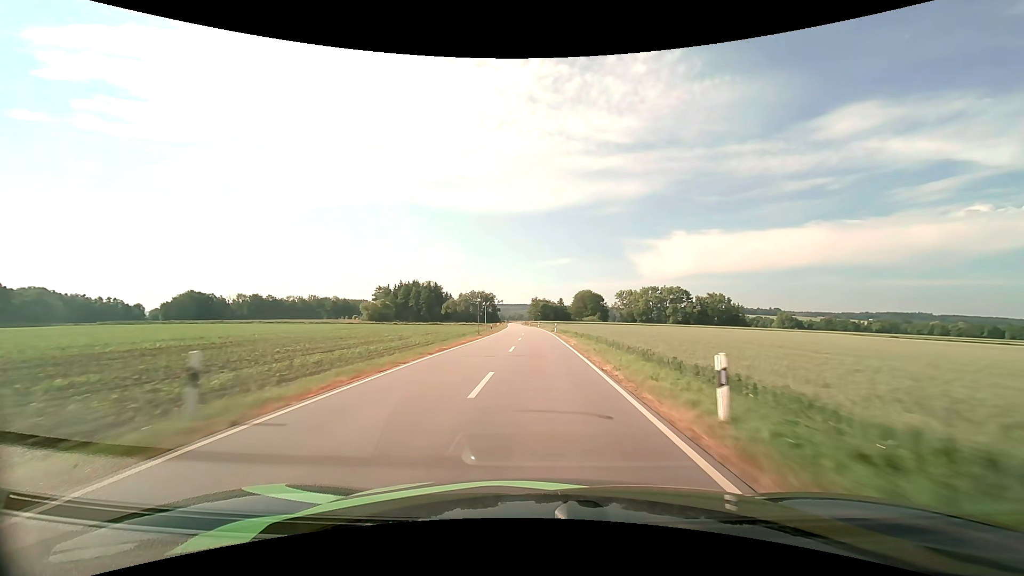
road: tertiary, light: Day
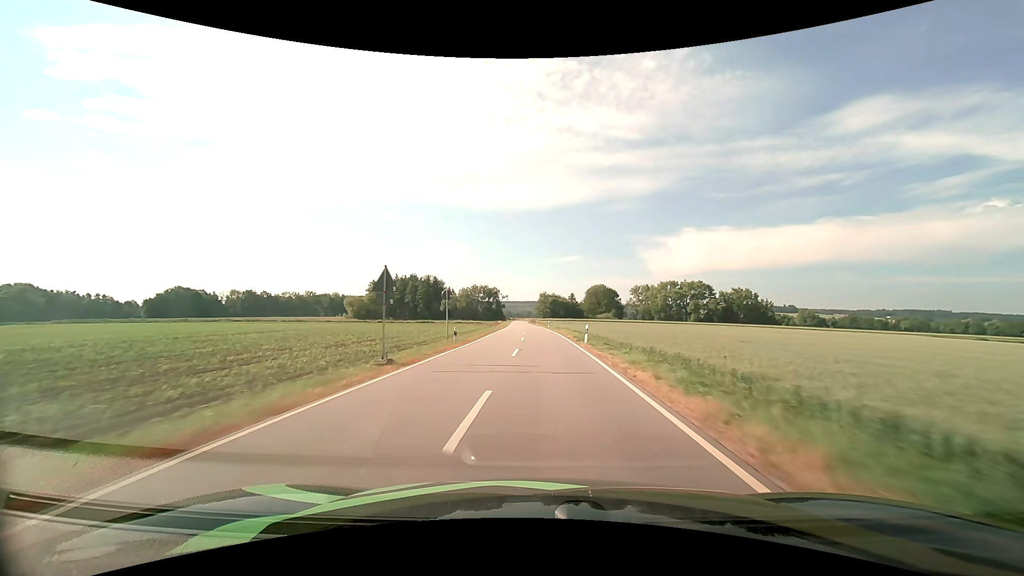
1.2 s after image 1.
(-0.3, +27.4) m; -1°
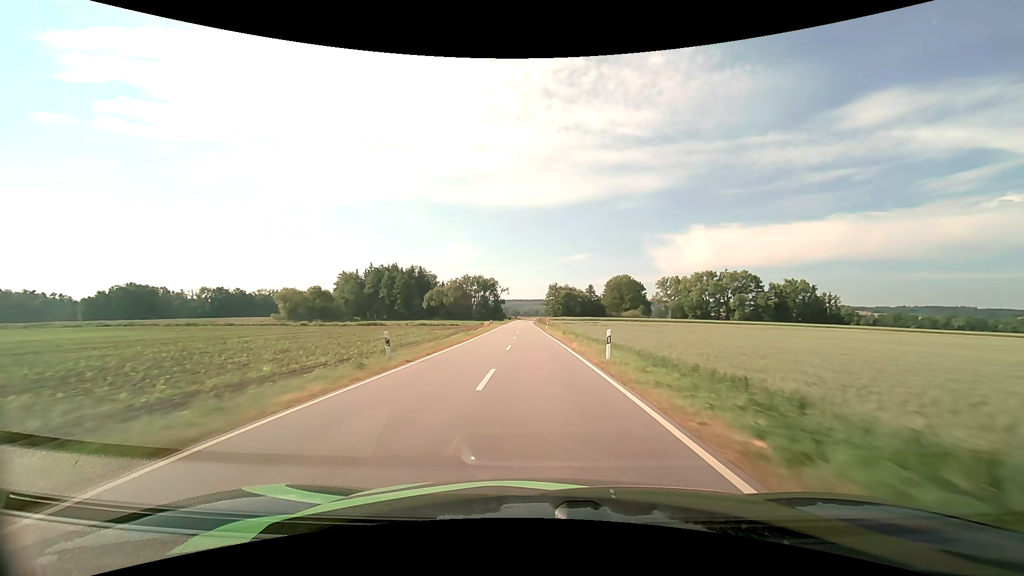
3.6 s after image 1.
(-0.5, +55.9) m; -1°
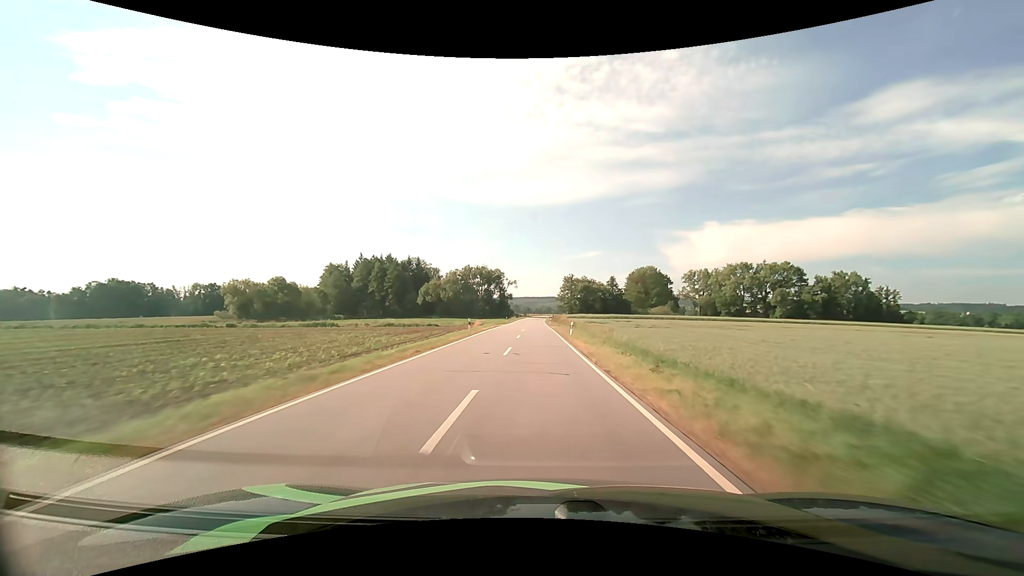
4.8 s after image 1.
(-0.3, +28.4) m; -1°
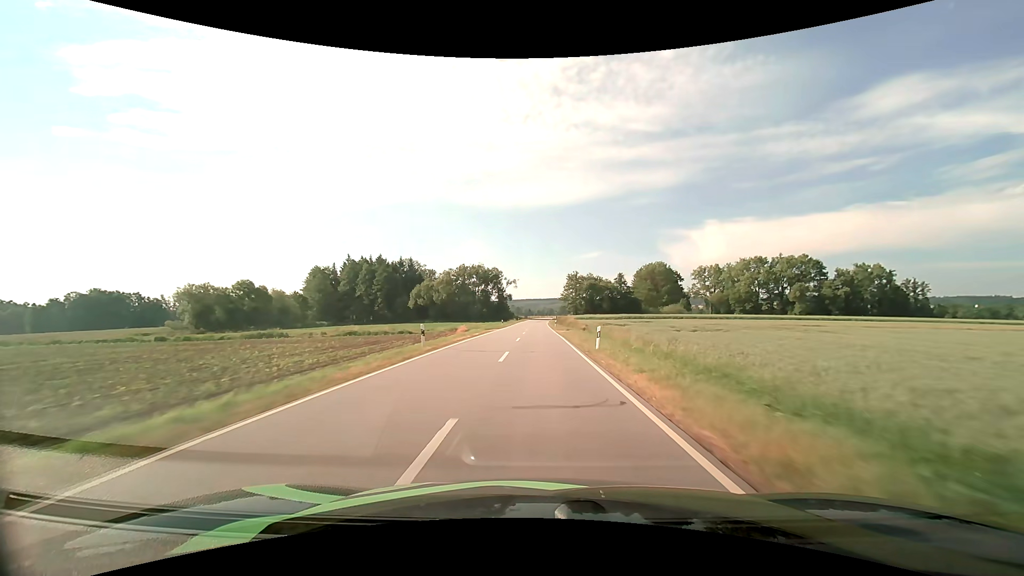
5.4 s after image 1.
(0.0, +14.4) m; 0°
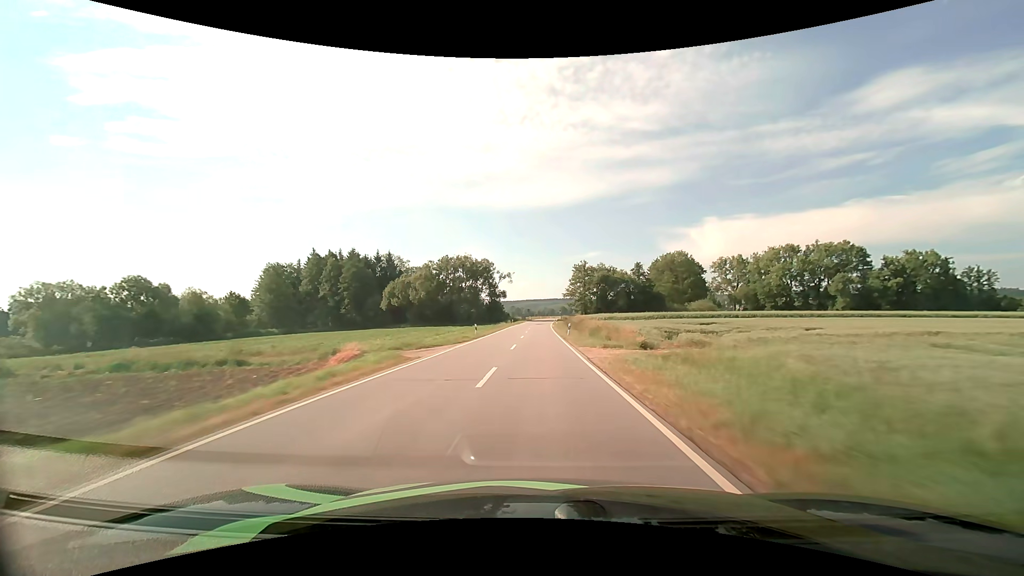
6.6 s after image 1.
(0.0, +28.9) m; 0°
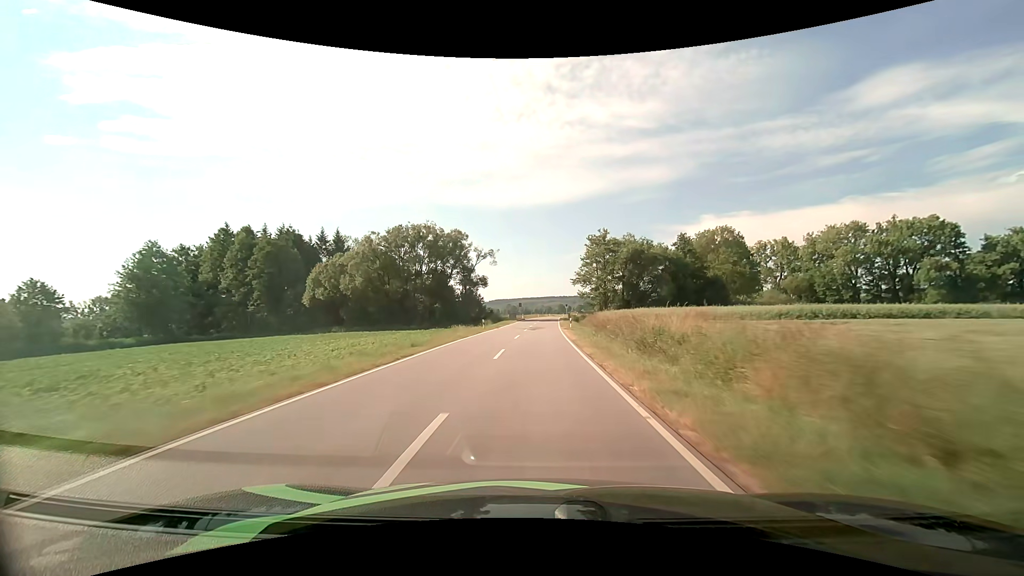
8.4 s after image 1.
(0.0, +42.8) m; 0°
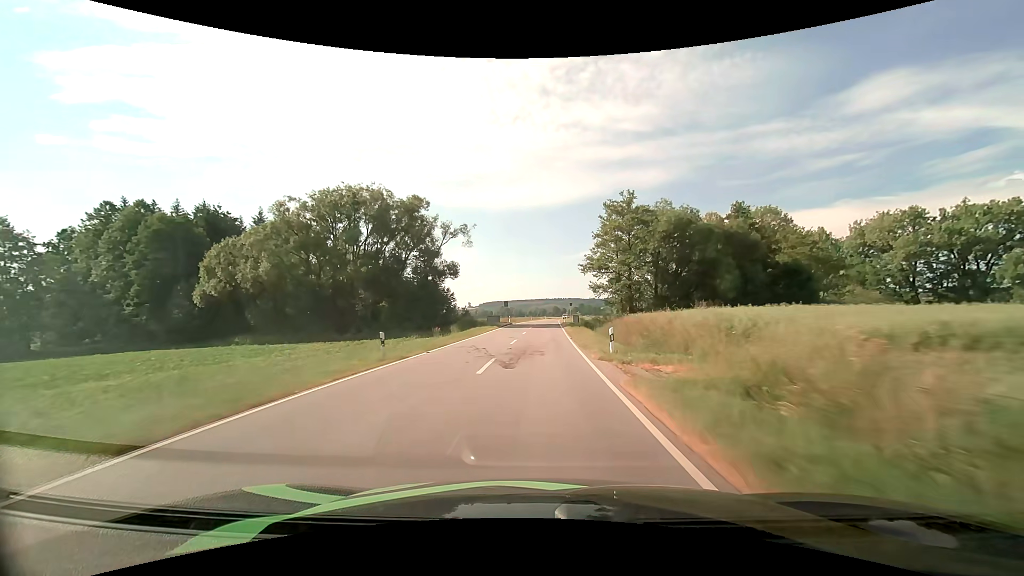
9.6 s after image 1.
(+0.1, +27.1) m; +1°
(0, +10) (0, +20) (0, +30) (0, +40) (+1, +50) (+1, +60) (+1, +70) (+2, +80) (+2, +90) (+3, +100) m
